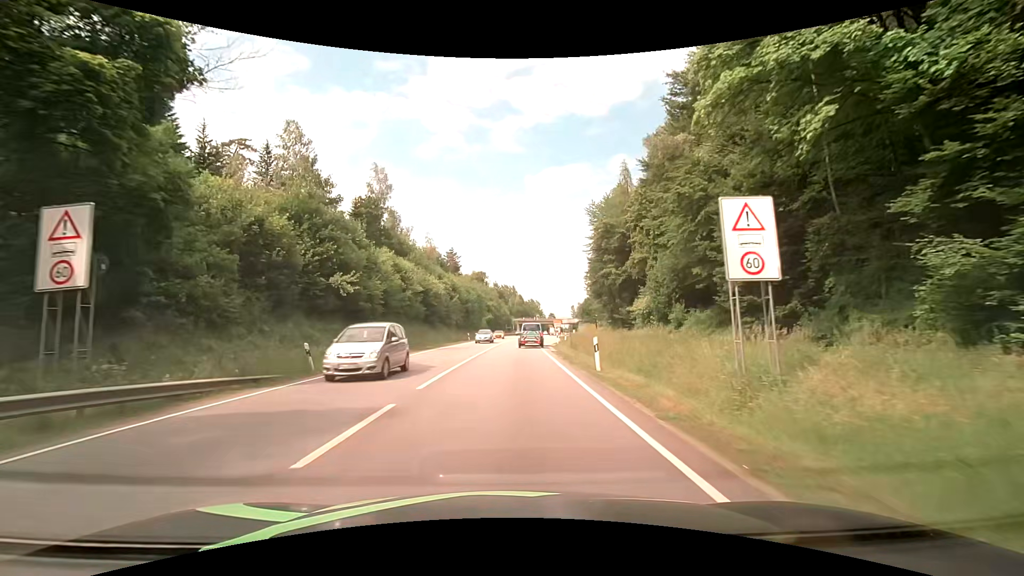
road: primary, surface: asphalt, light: Day
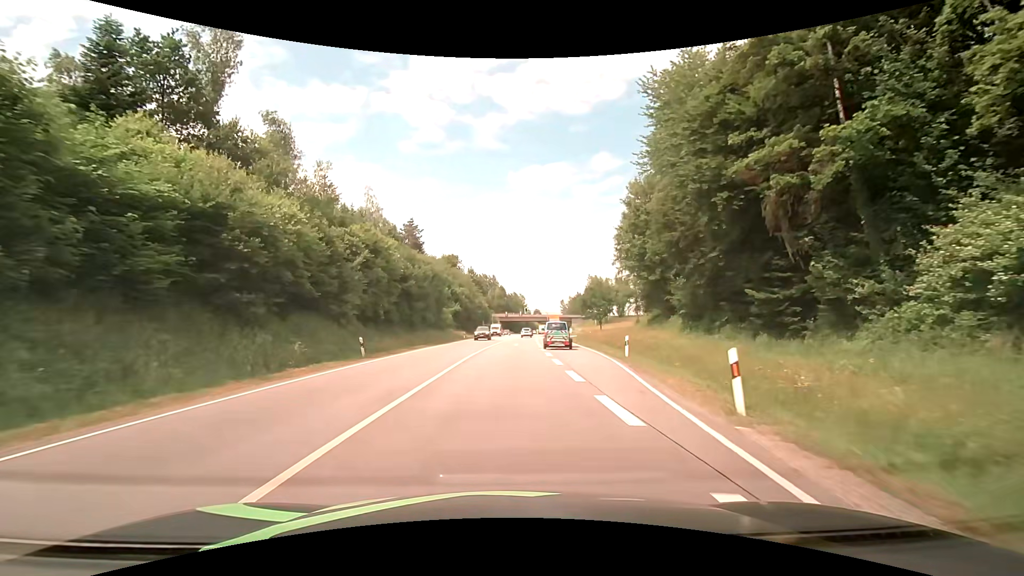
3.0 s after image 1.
(+1.0, +41.7) m; +3°
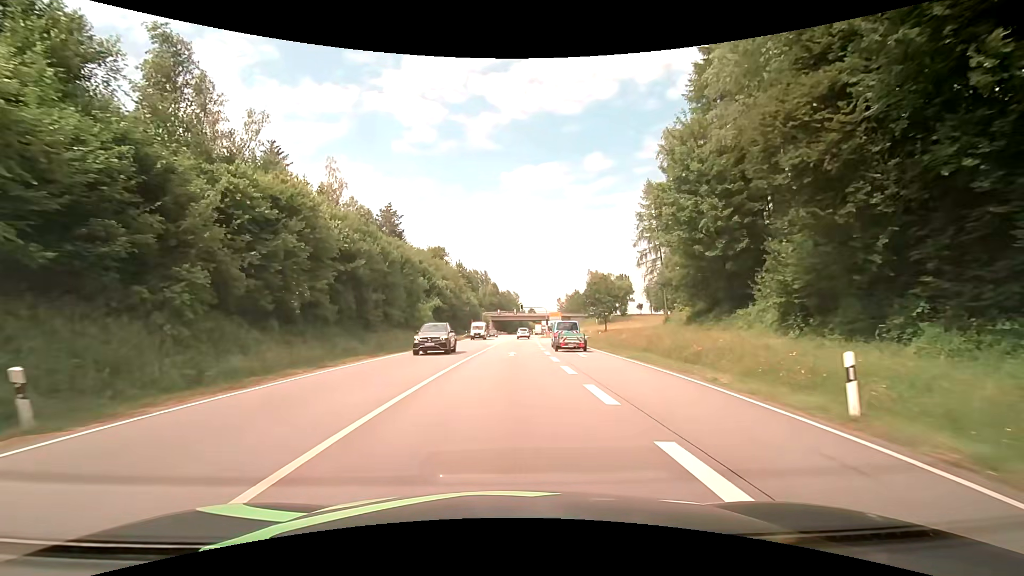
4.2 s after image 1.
(+0.1, +16.3) m; 0°
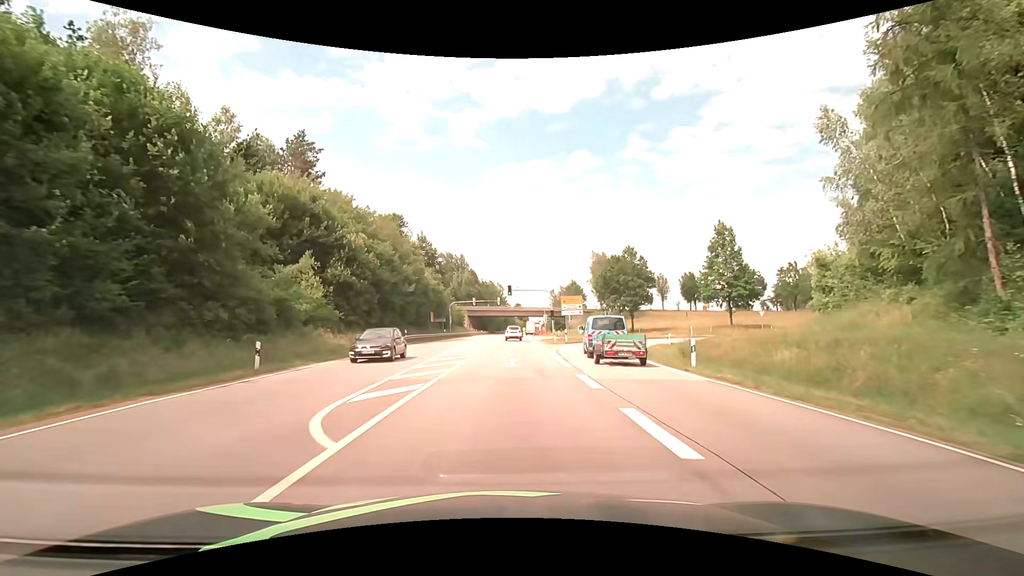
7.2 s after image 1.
(+1.1, +39.6) m; +3°
(0, +10) (0, +20) (0, +30) (0, +40) (0, +50) (0, +60) (0, +70) (+1, +80) (+1, +90) (+1, +100) m
